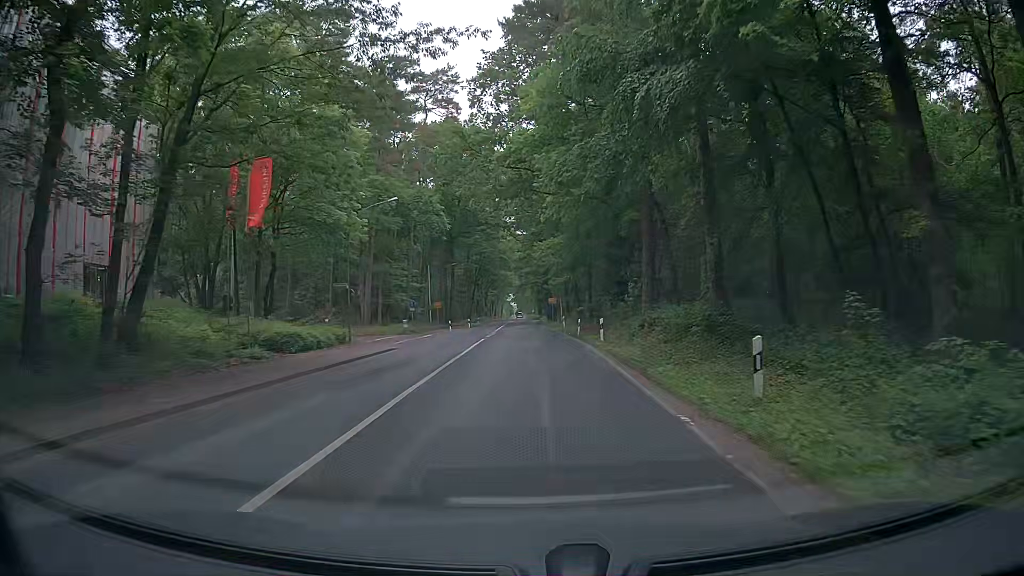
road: secondary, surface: asphalt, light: Day
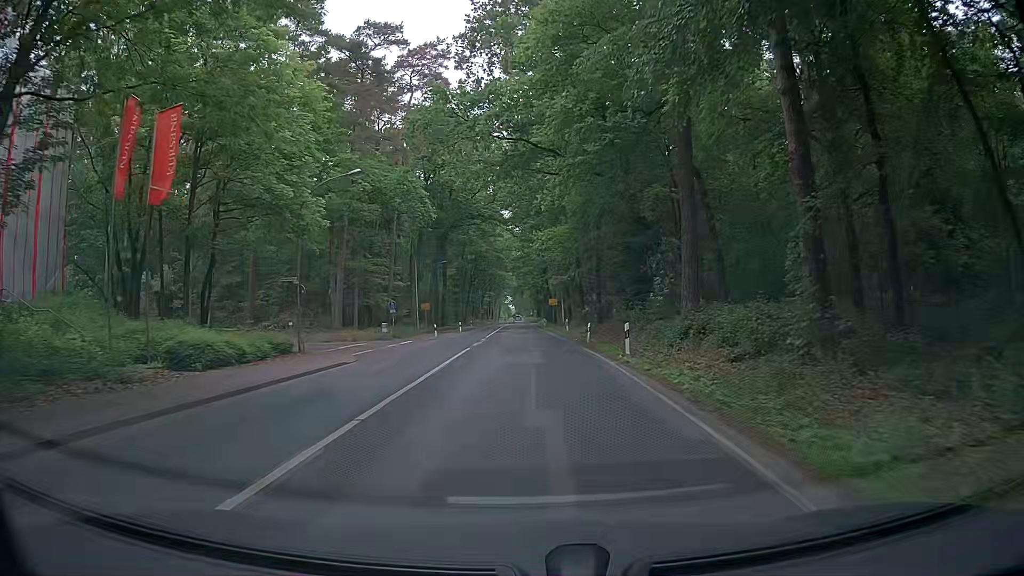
(-0.1, +7.9) m; 0°
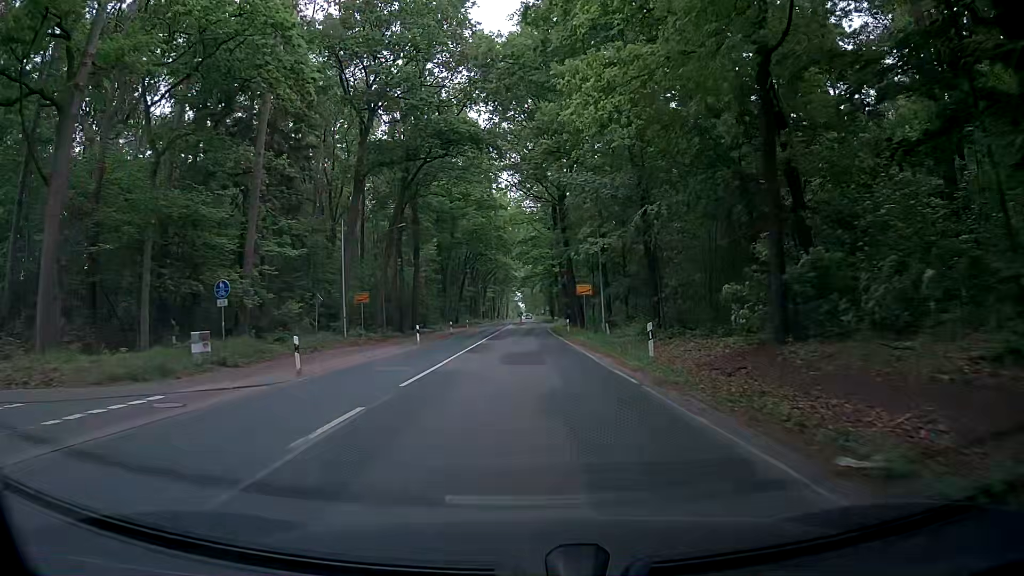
(-0.5, +31.4) m; -1°
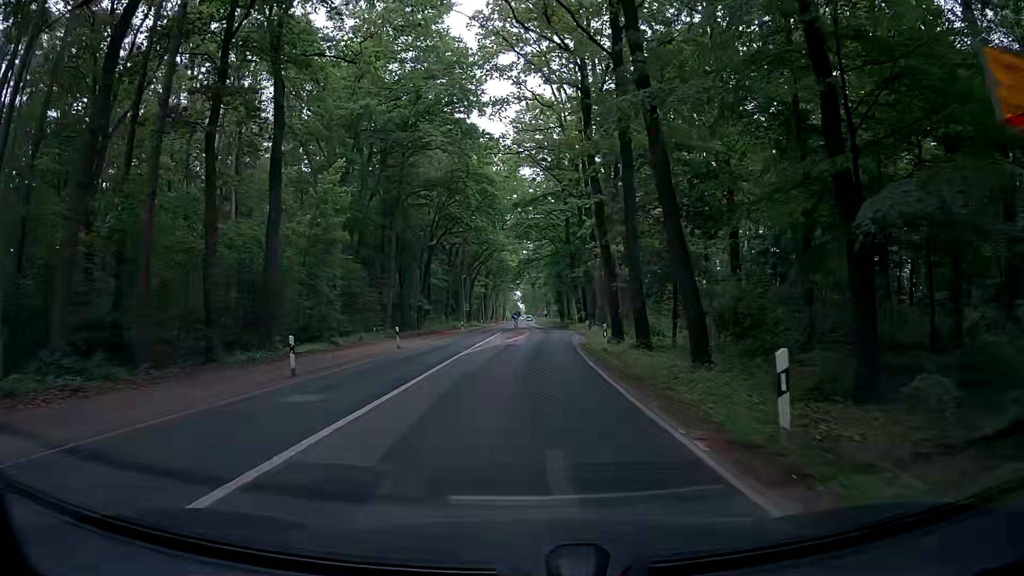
(-0.4, +37.6) m; 0°
